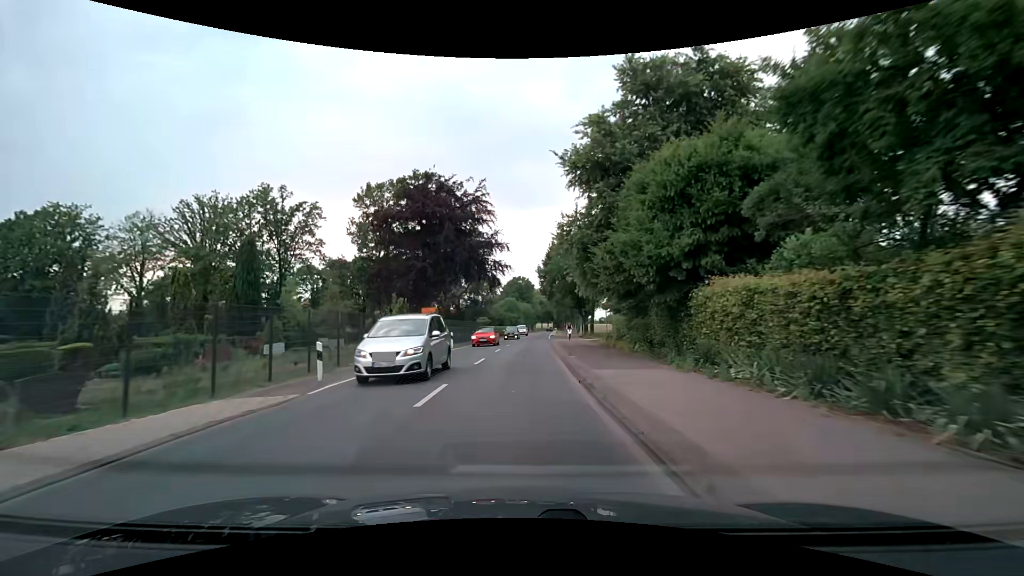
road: secondary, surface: asphalt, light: Day
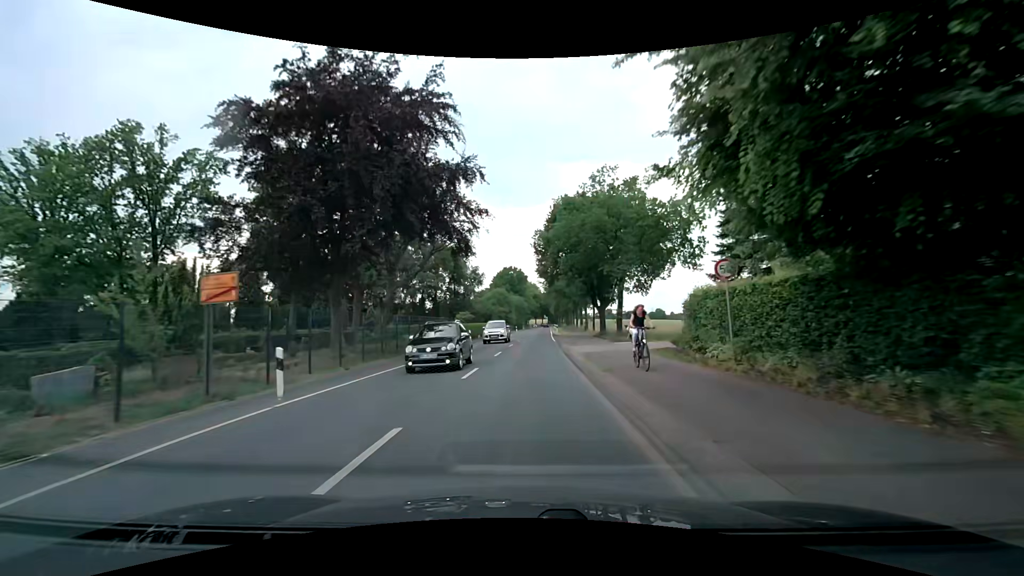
(+0.2, +22.9) m; +1°
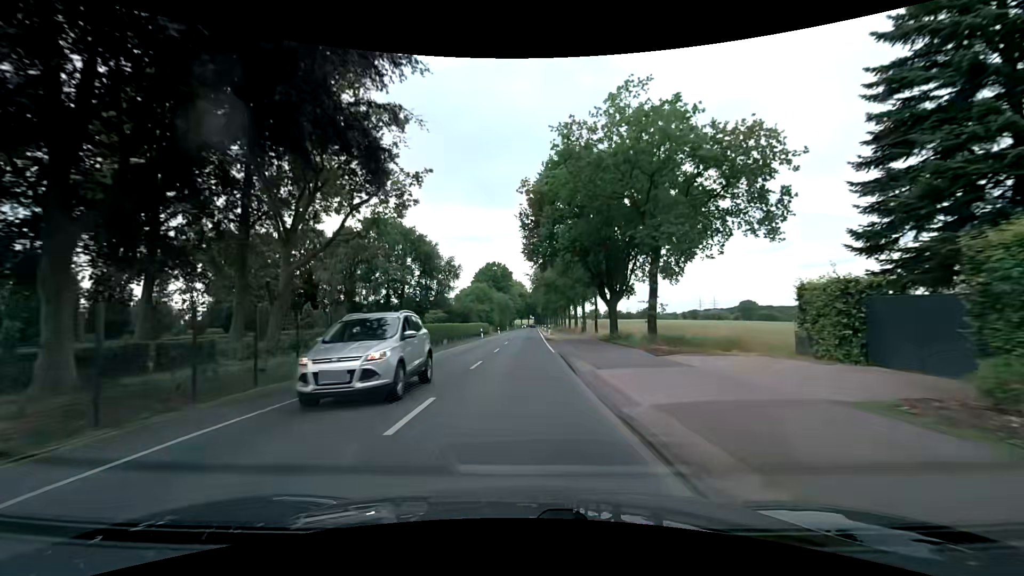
(+0.2, +15.3) m; +2°
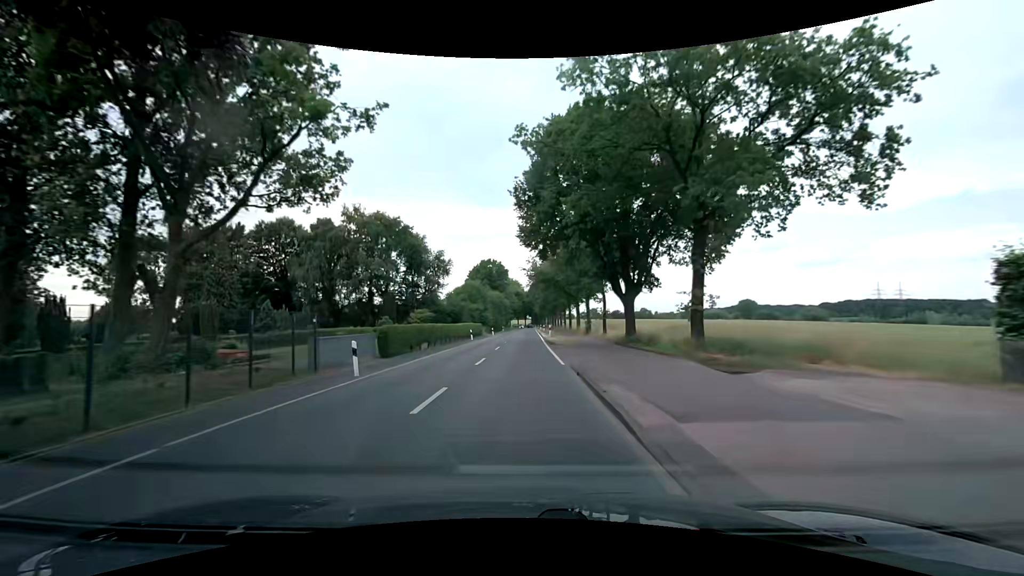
(0.0, +7.7) m; 0°
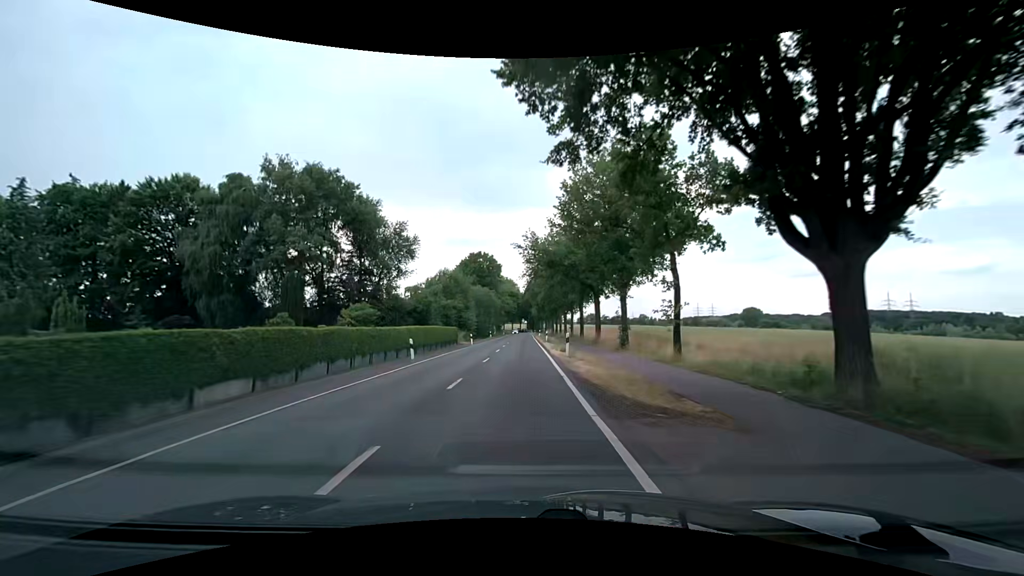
(+0.1, +22.9) m; +1°
(0, +10) (0, +20) (0, +30) (0, +40) (0, +50) (0, +60) (0, +70) (0, +80) (0, +90) (0, +100) m
